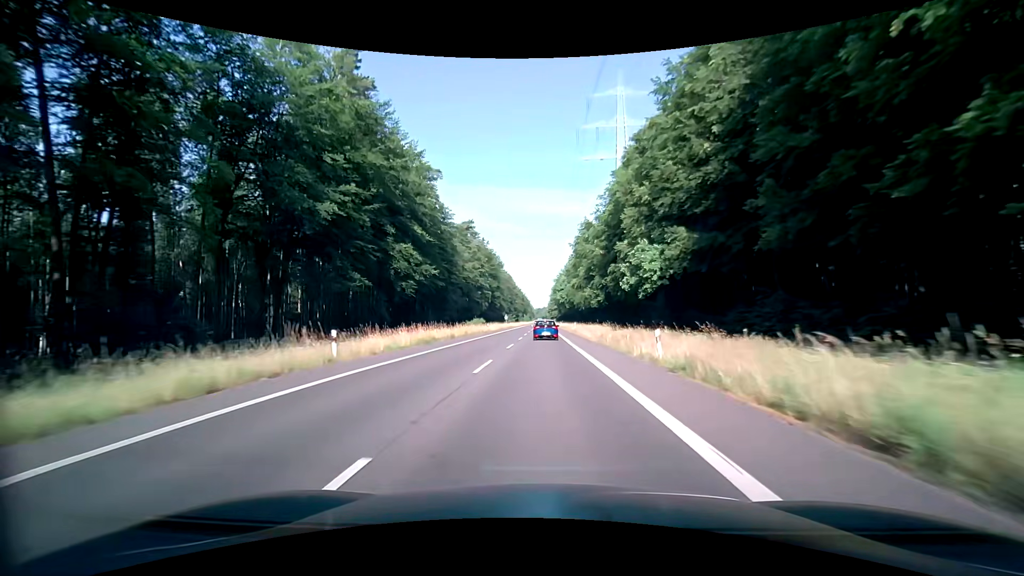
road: secondary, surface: asphalt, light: Day
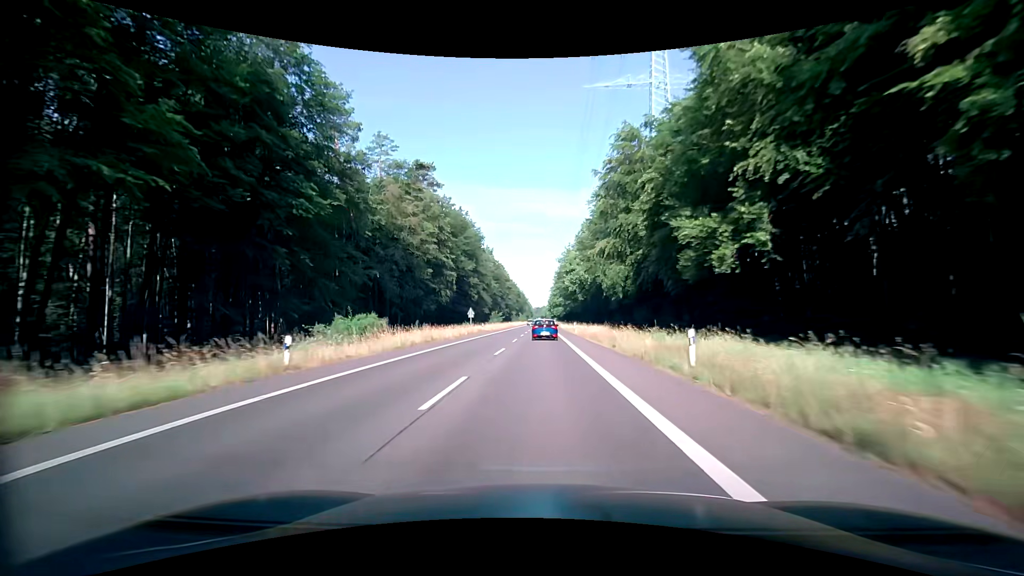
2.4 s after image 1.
(+0.1, +53.1) m; 0°
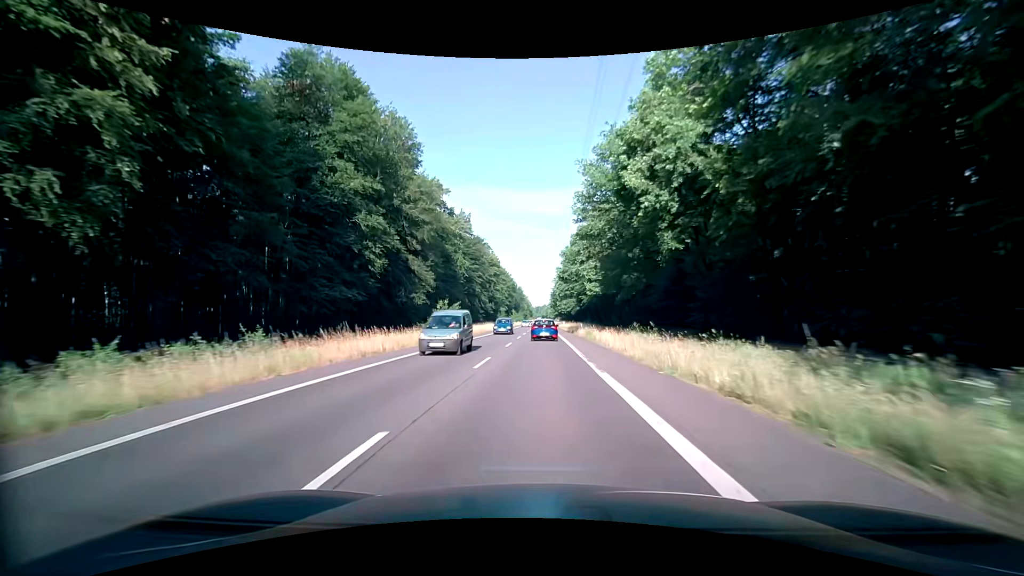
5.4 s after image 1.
(-0.1, +65.6) m; 0°
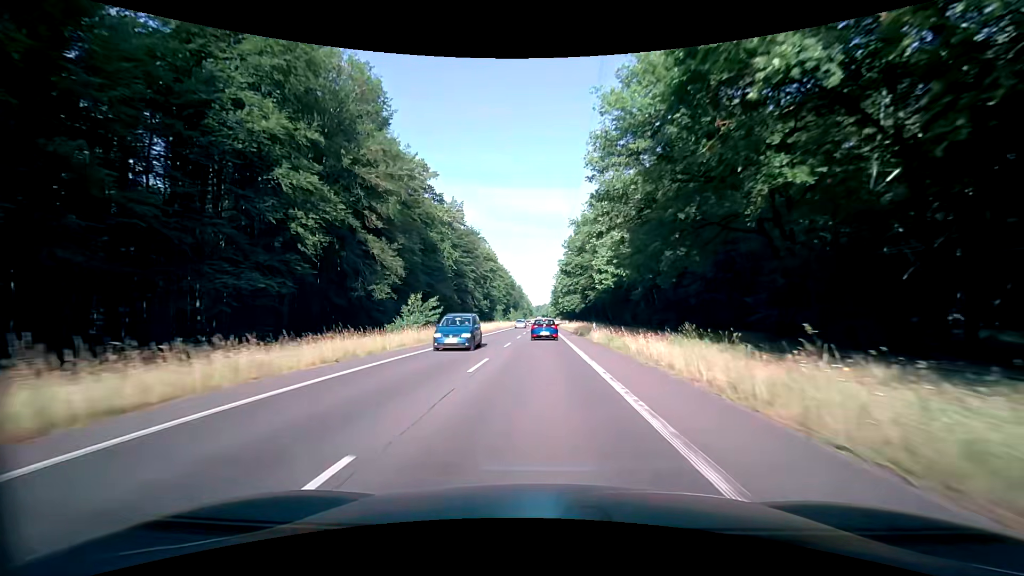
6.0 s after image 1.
(0.0, +13.0) m; 0°
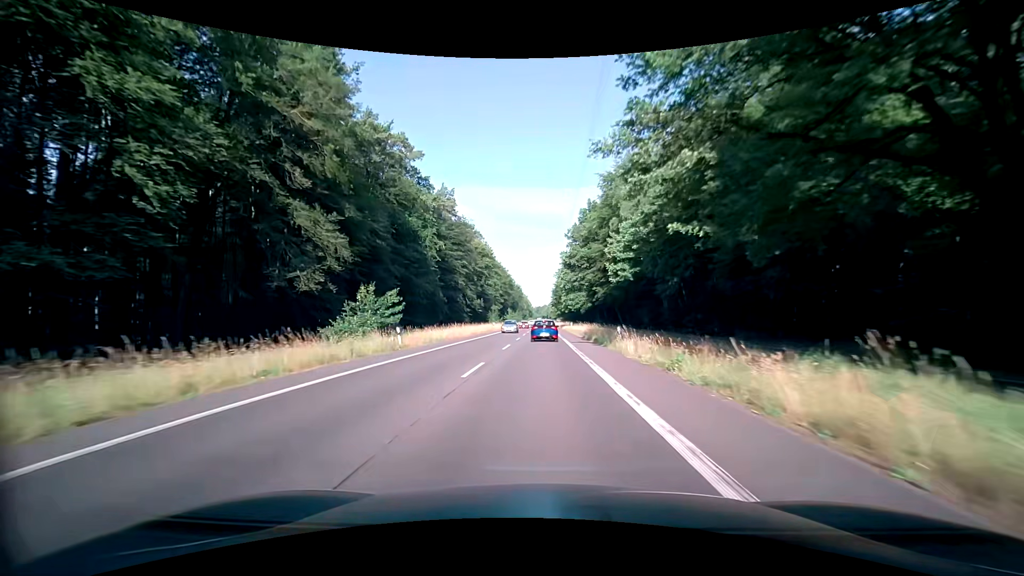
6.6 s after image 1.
(-0.1, +13.0) m; 0°
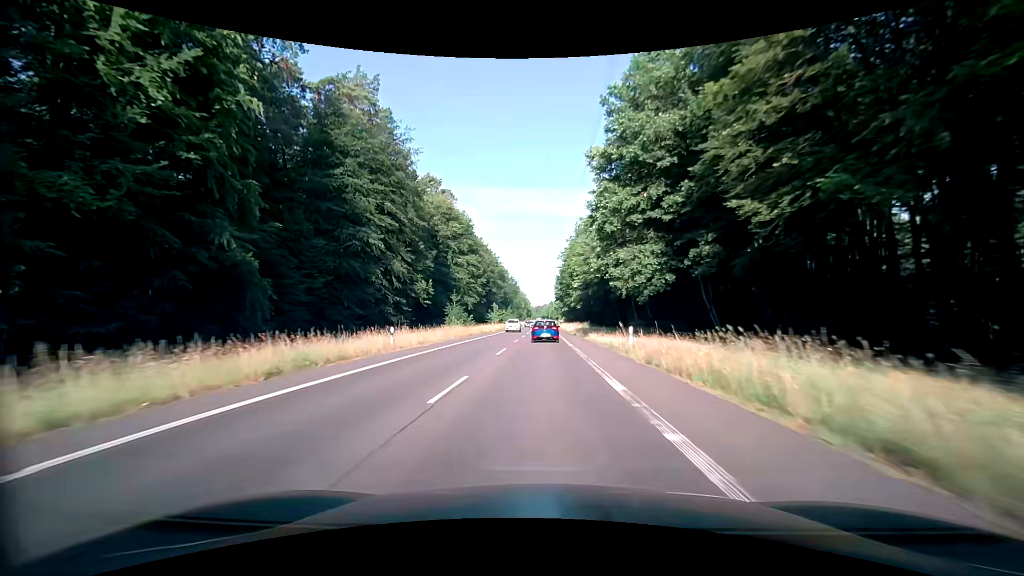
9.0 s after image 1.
(-0.2, +51.8) m; 0°
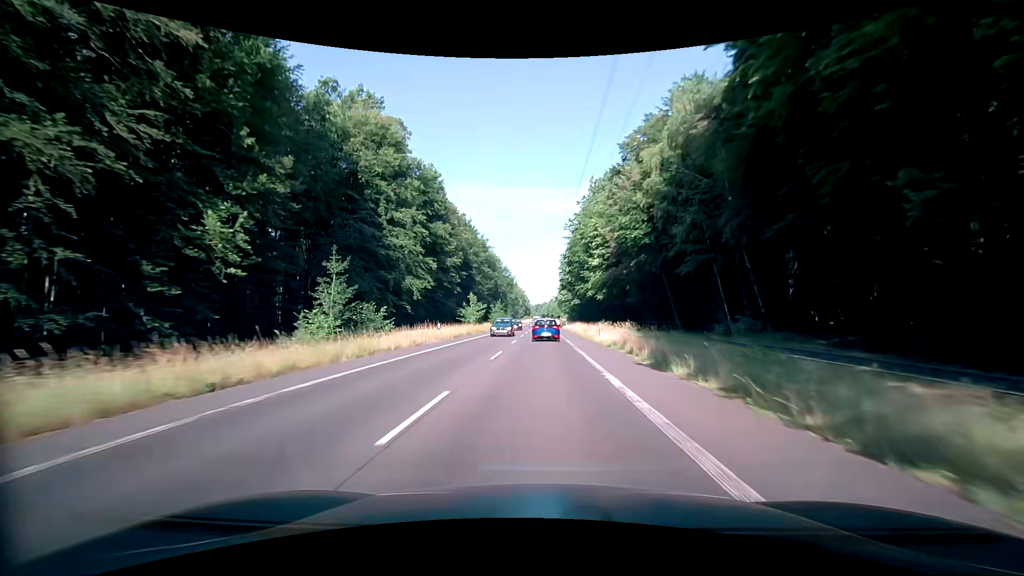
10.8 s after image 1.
(-0.1, +38.7) m; 0°
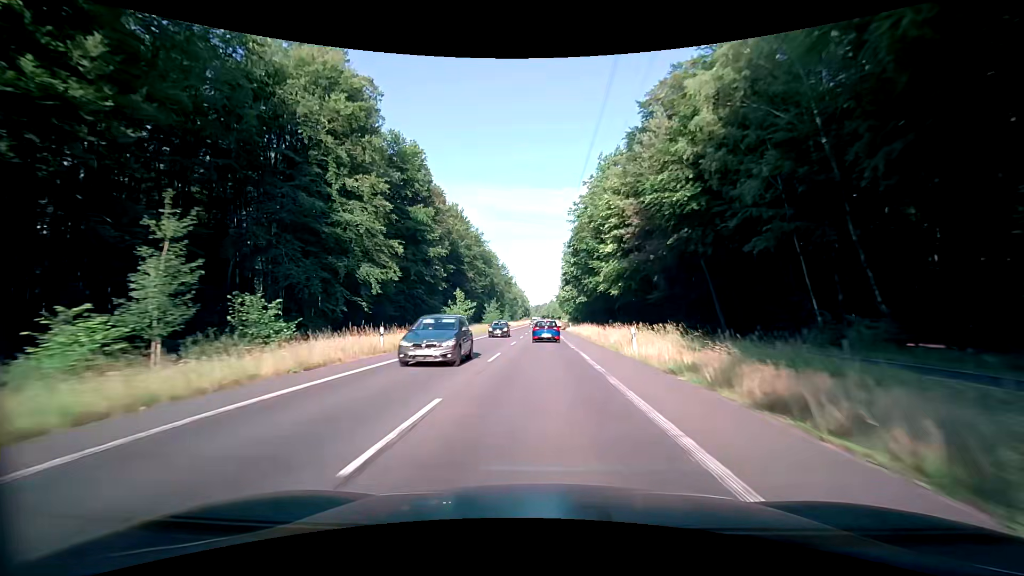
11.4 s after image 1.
(0.0, +12.9) m; 0°
(0, +10) (0, +20) (0, +30) (0, +40) (0, +50) (0, +60) (0, +70) (-1, +80) (-1, +90) (-1, +100) m
